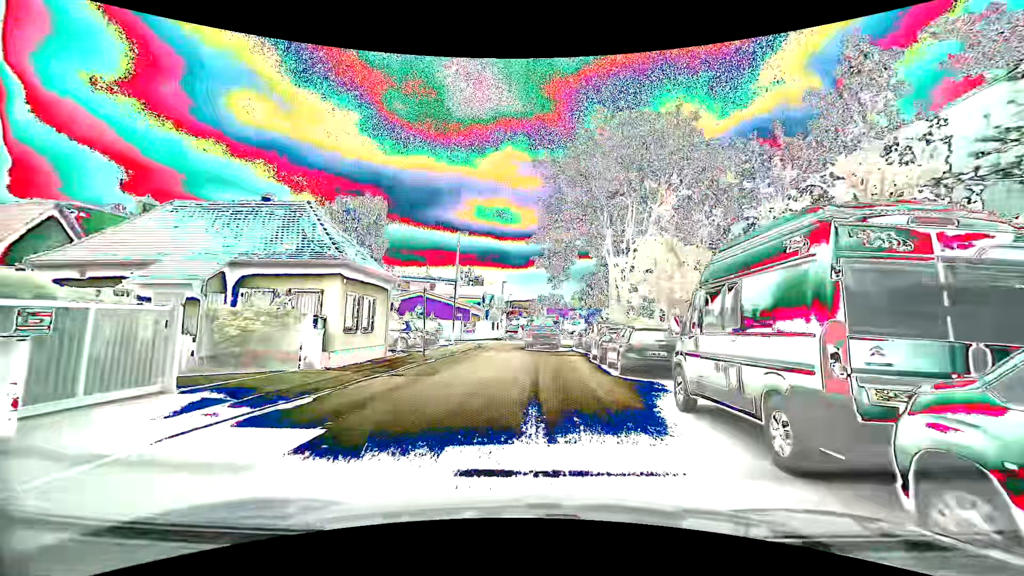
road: unclassified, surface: asphalt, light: Day
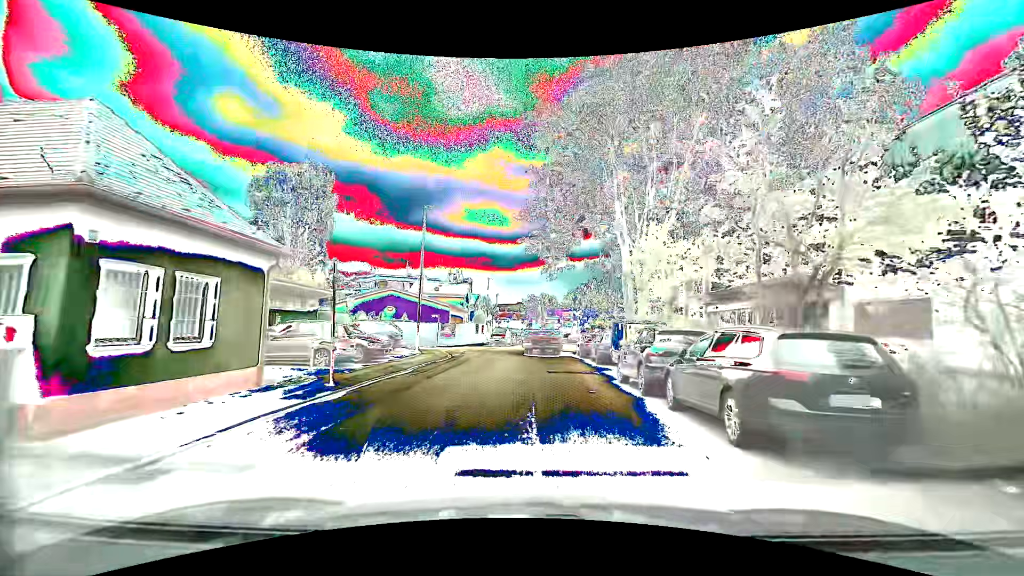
(+0.1, +8.8) m; +1°
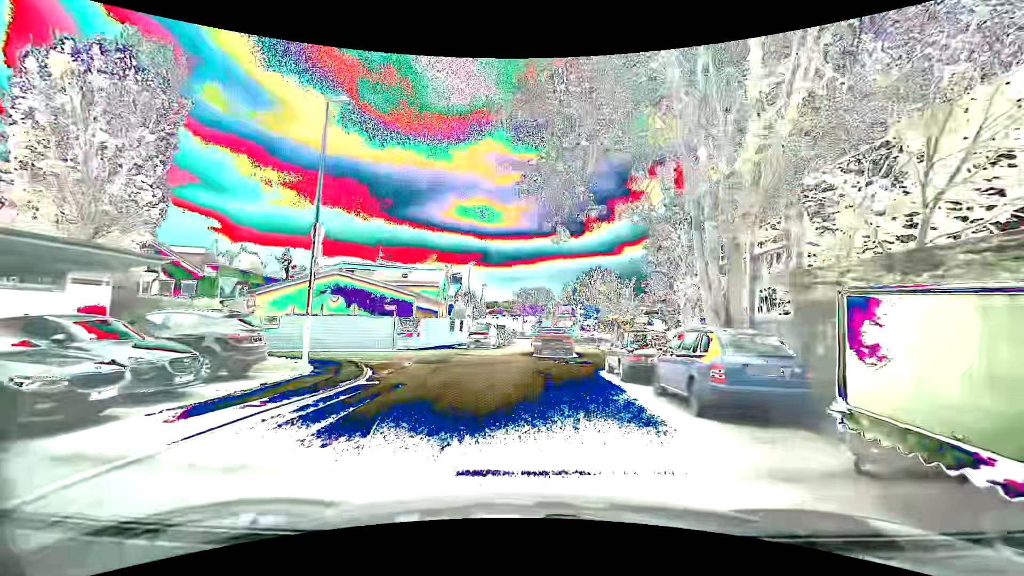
(+0.2, +13.1) m; +1°
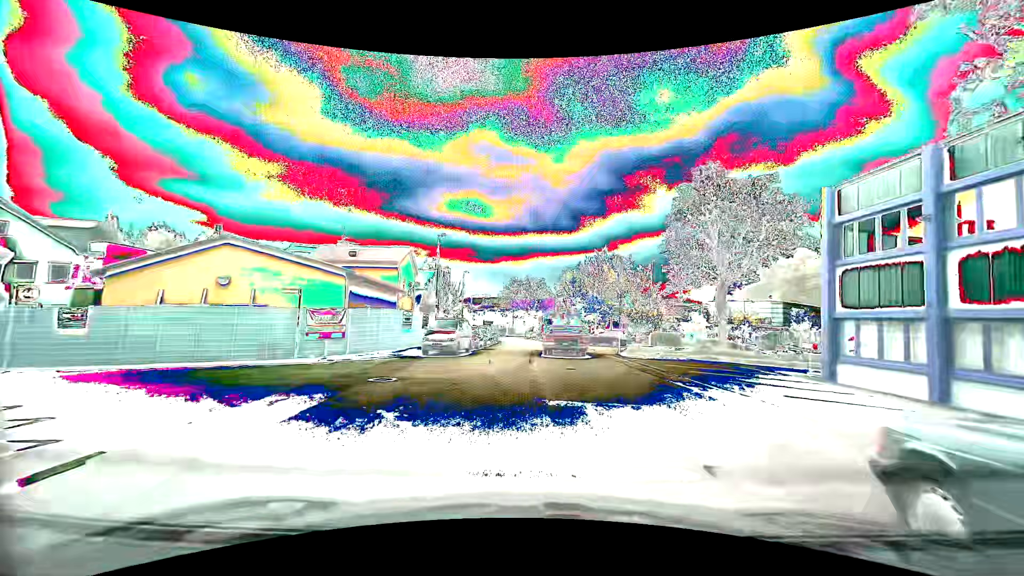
(+0.1, +13.1) m; +1°
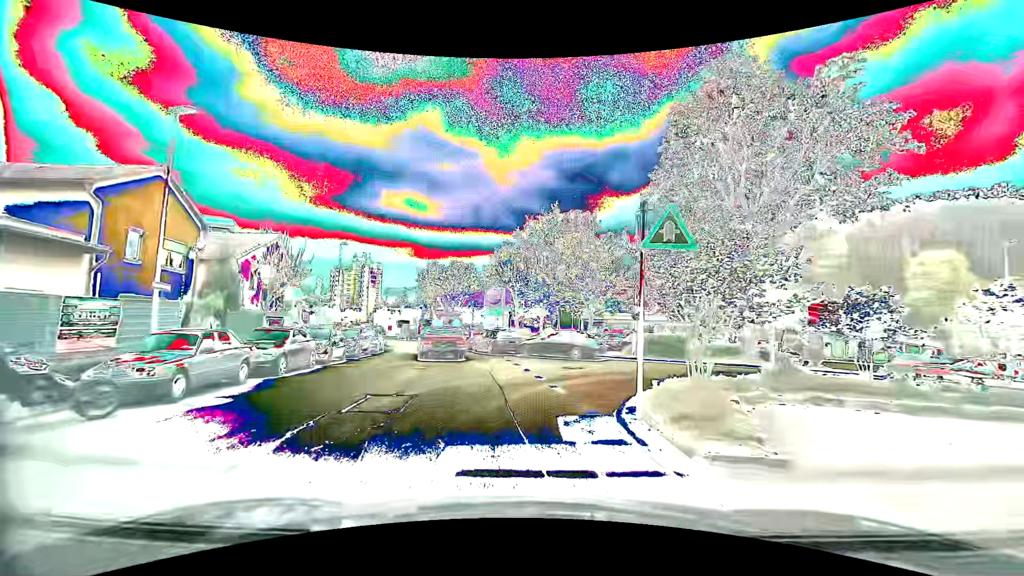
(+2.4, +20.5) m; +7°
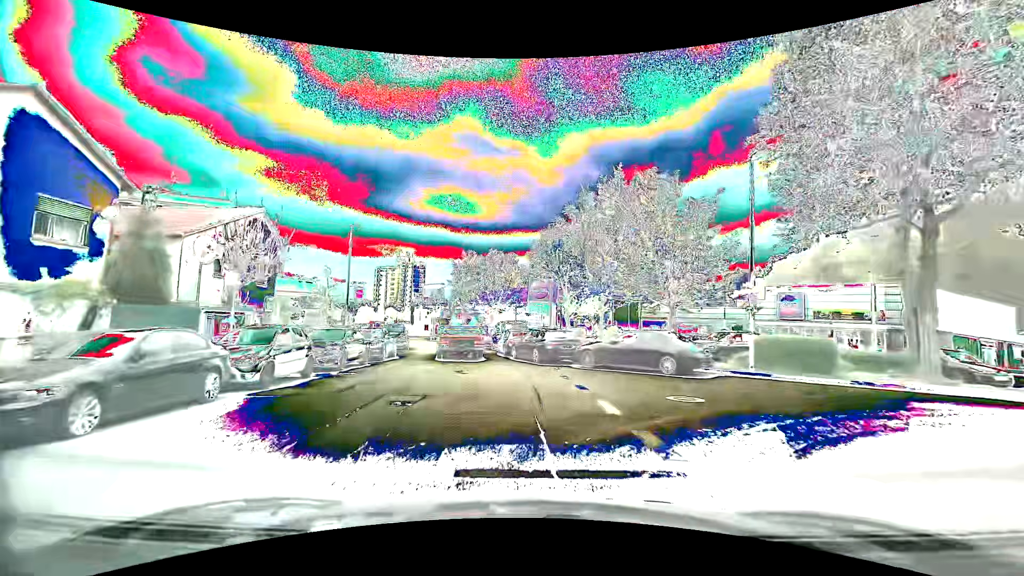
(-0.4, +8.2) m; -5°
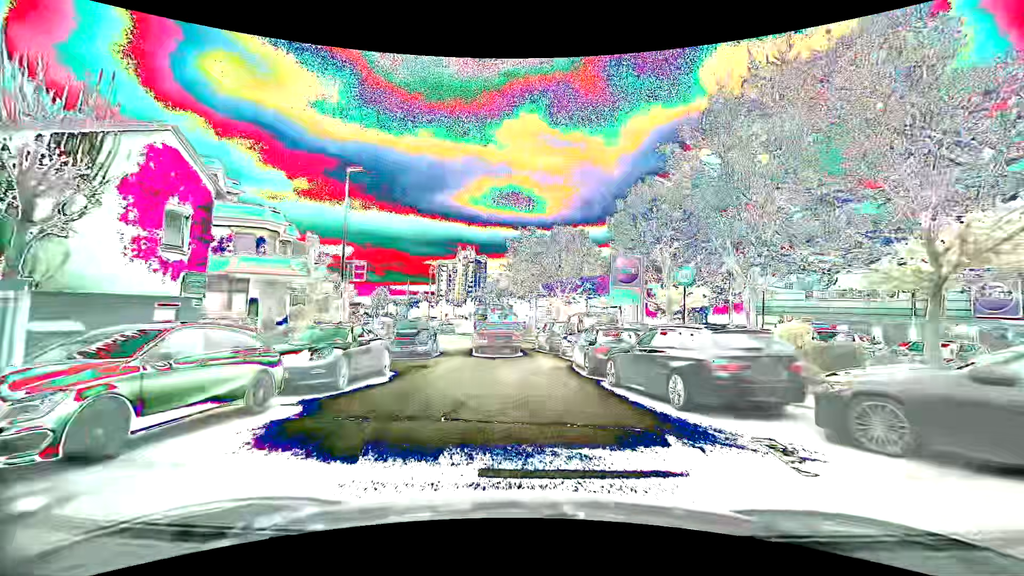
(-0.7, +11.8) m; -7°
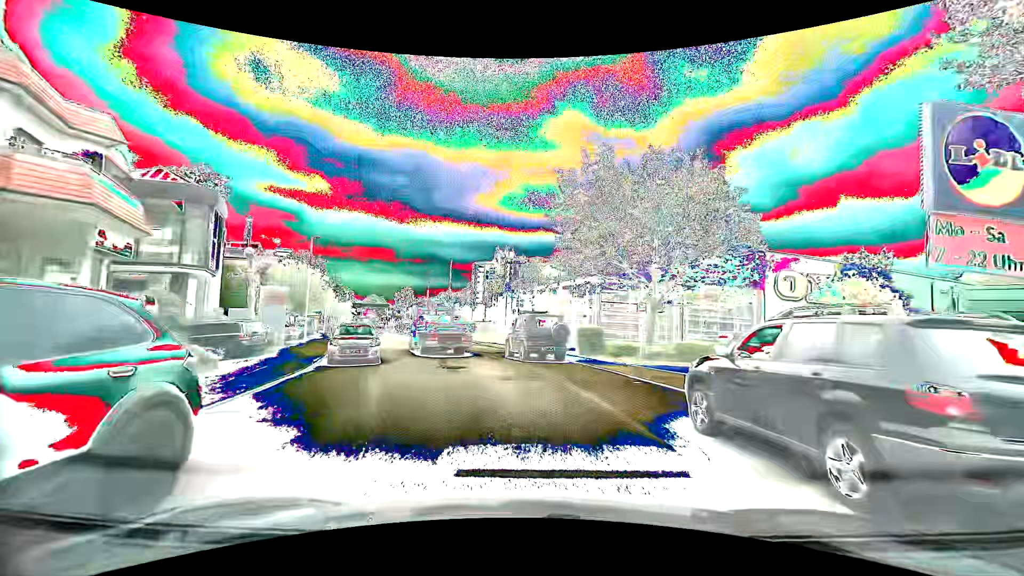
(-1.0, +20.7) m; -5°
(0, +10) (-2, +20) (-5, +29) (-8, +39) (-12, +48) (-15, +58) (-18, +67) (-22, +76) (-24, +86) (-21, +95) m
